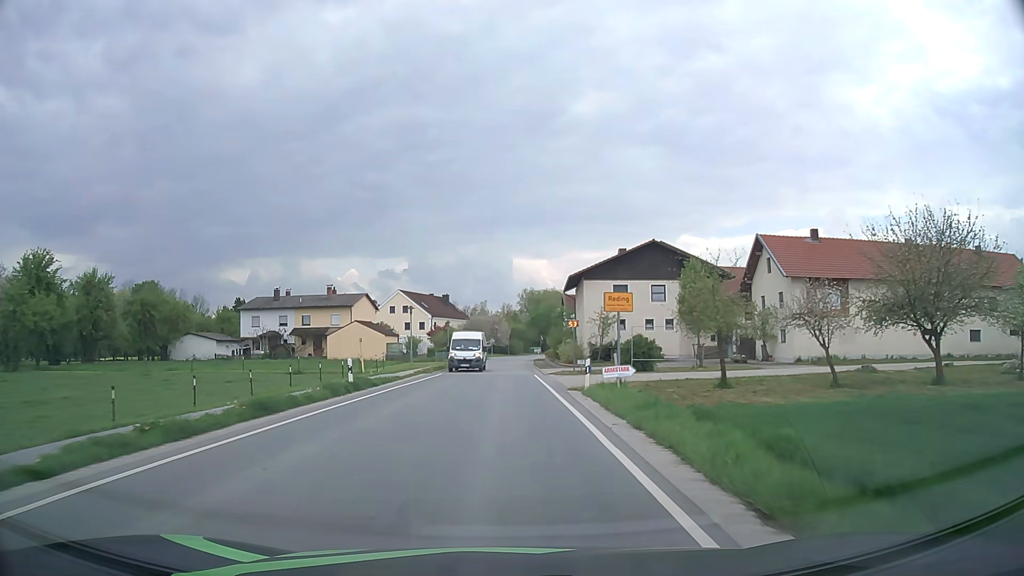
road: secondary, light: Day
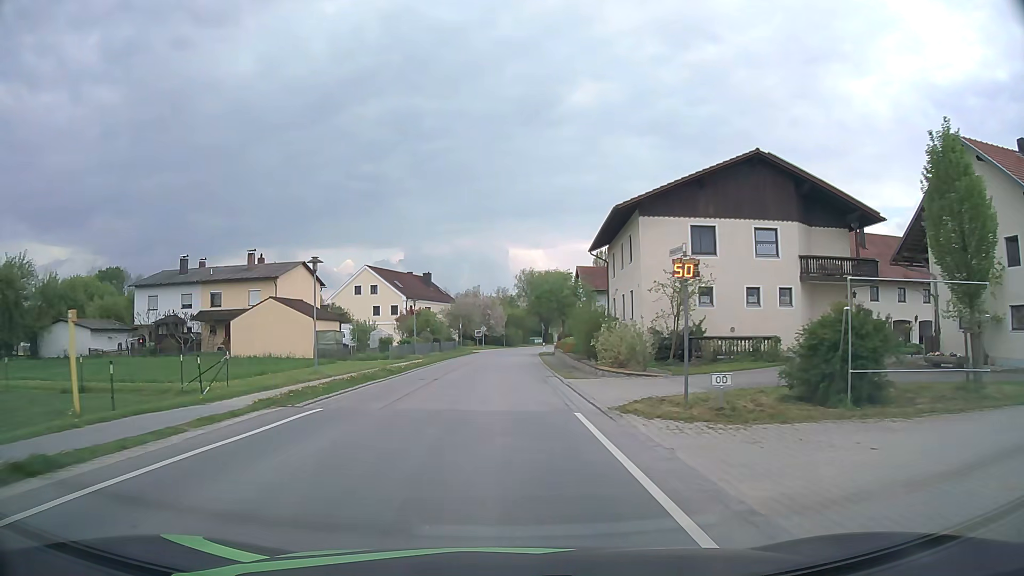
(+0.1, +24.0) m; +1°
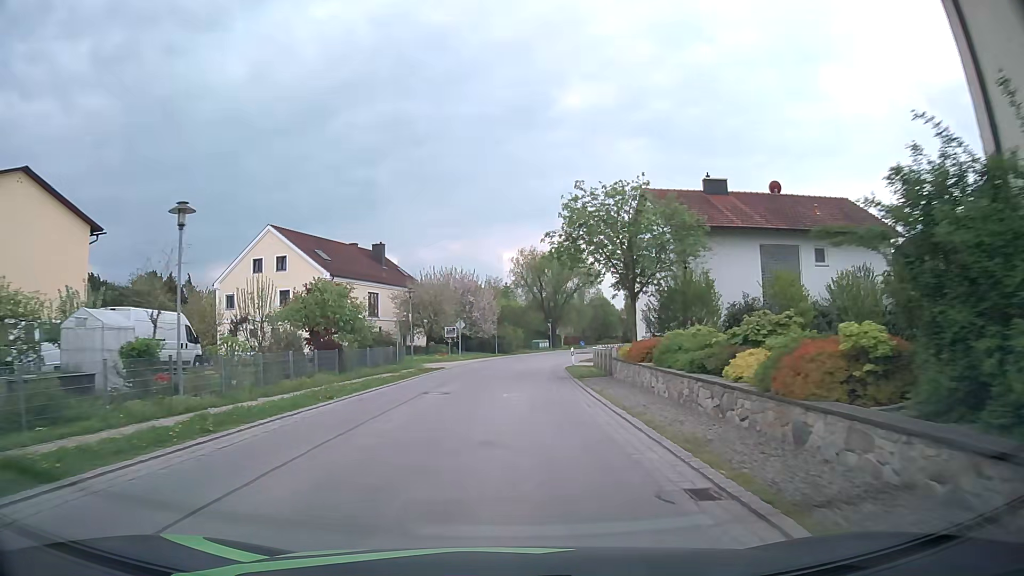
(-0.1, +36.5) m; 0°
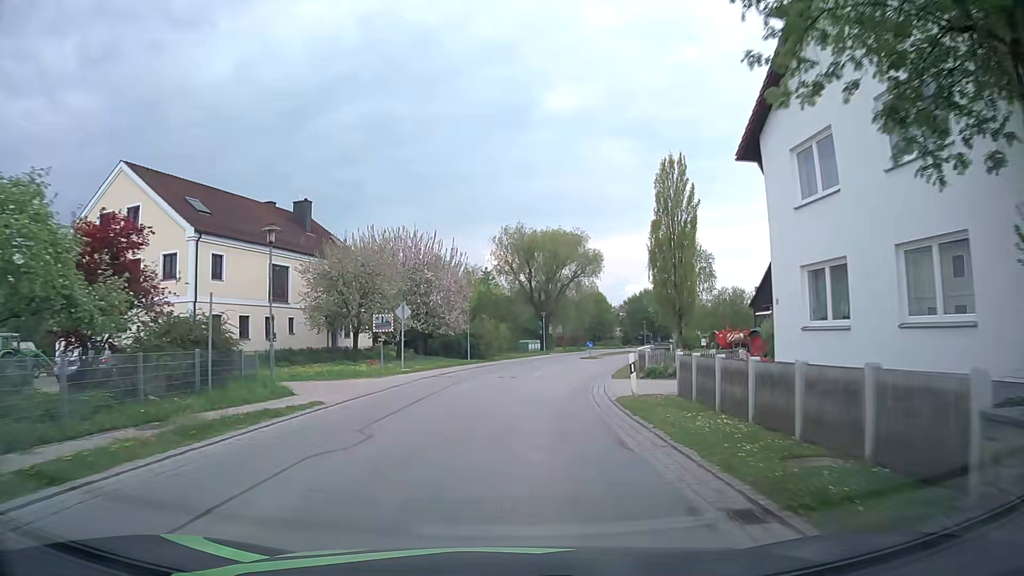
(+0.3, +22.0) m; +2°
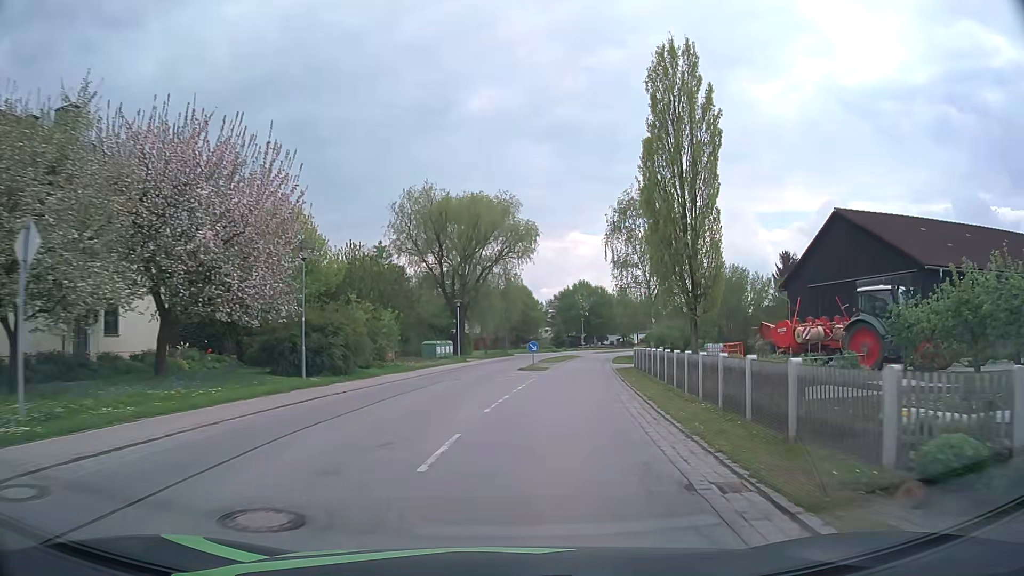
(+1.0, +22.4) m; +7°
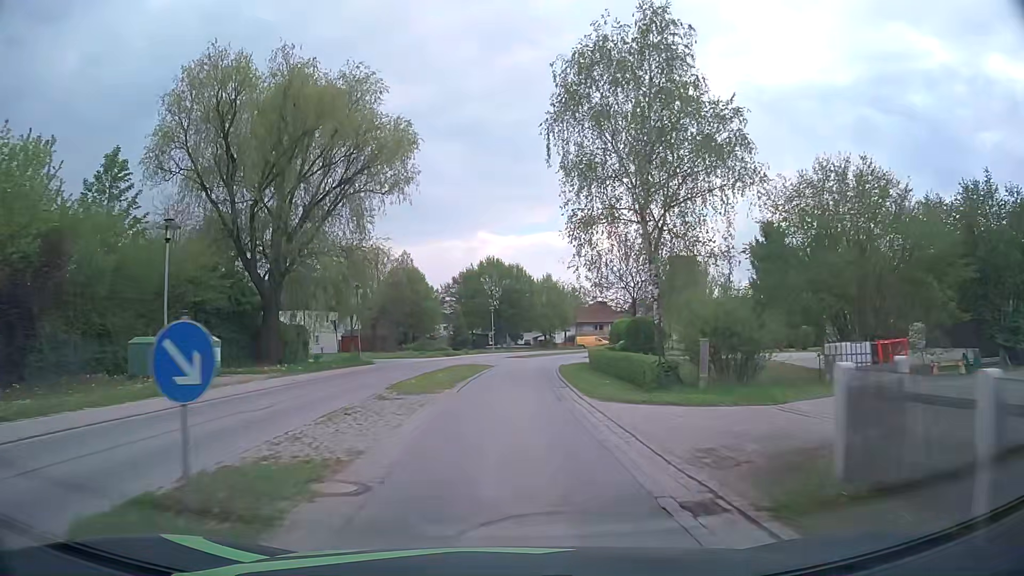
(+2.9, +30.5) m; +9°
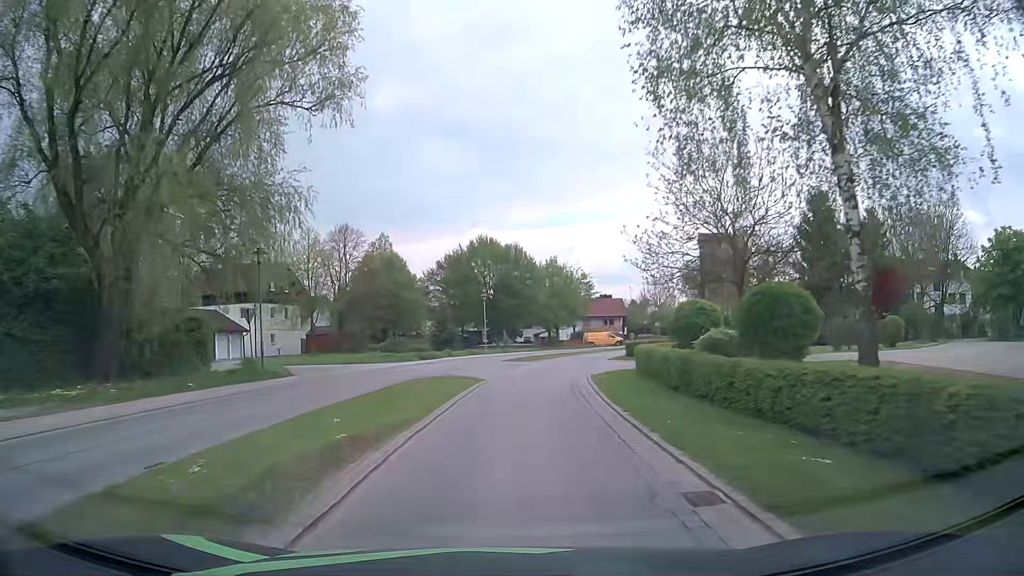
(-0.1, +15.3) m; 0°
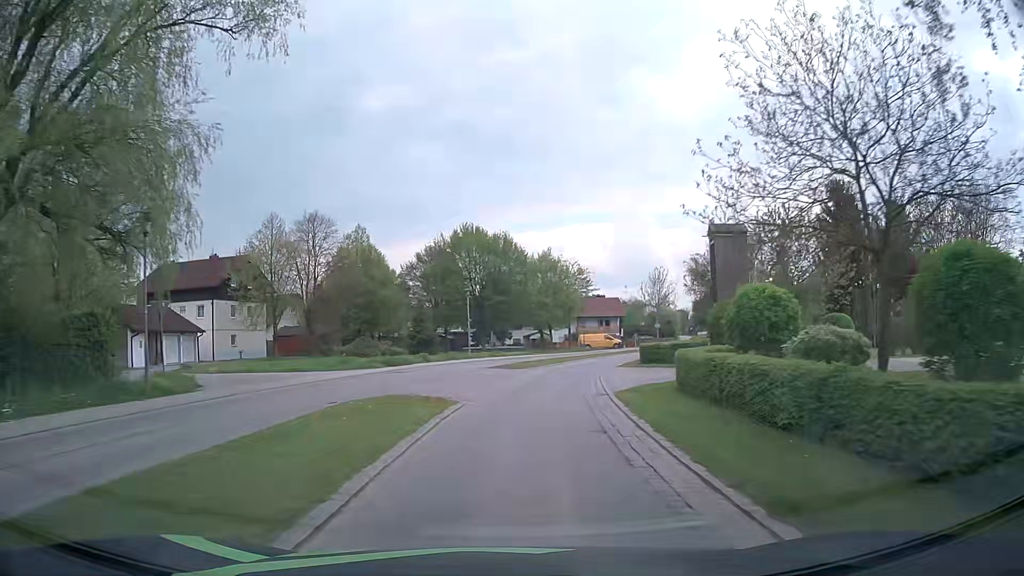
(+0.1, +7.5) m; +1°
(0, +10) (+1, +20) (+2, +30) (+5, +40) (+9, +49) (+13, +58) (+17, +67) (+21, +76) (+25, +85) (+28, +95) m
